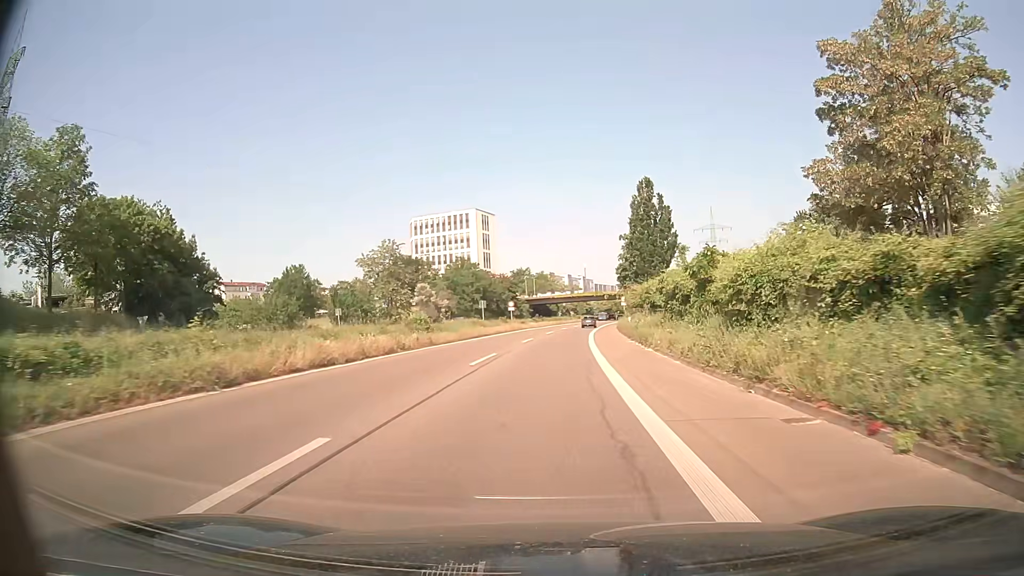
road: trunk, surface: asphalt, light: Day
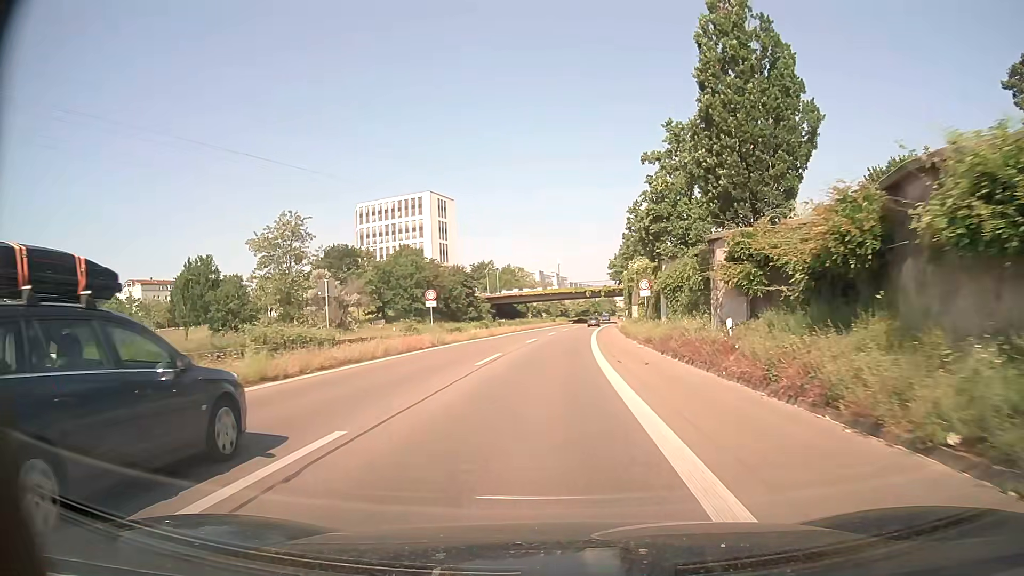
(+0.8, +35.2) m; +2°
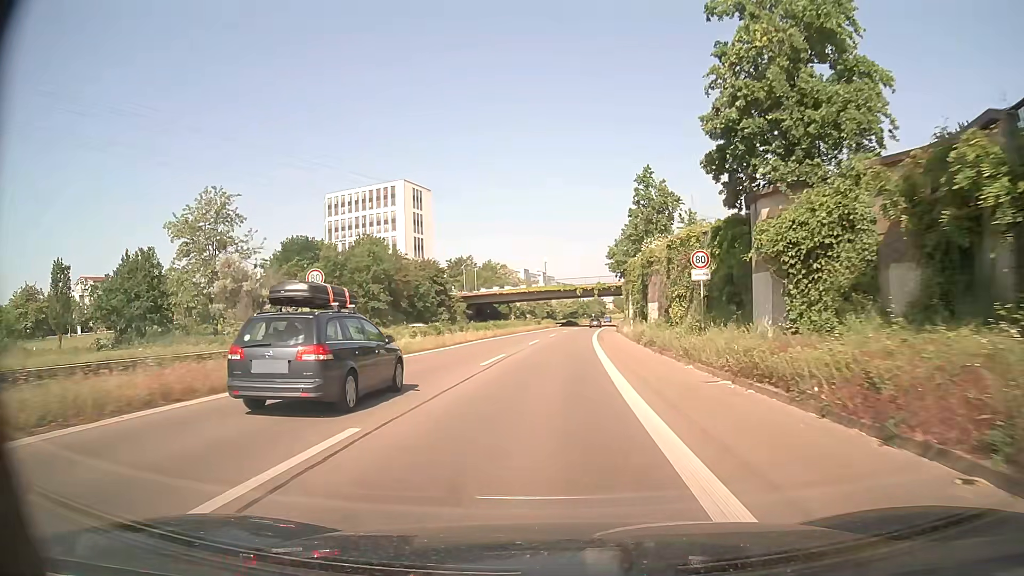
(+0.2, +17.8) m; +1°
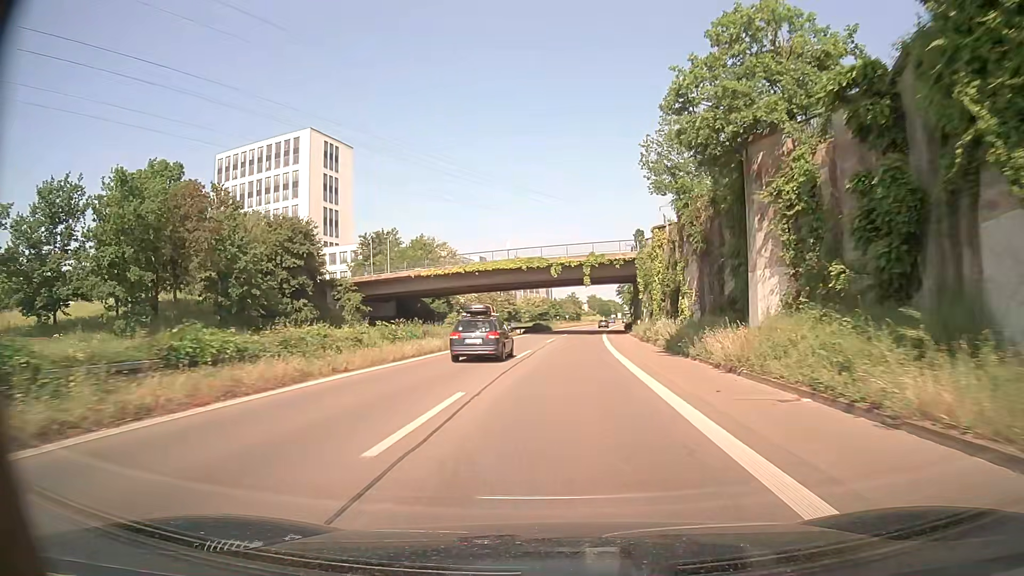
(+1.0, +50.0) m; +2°
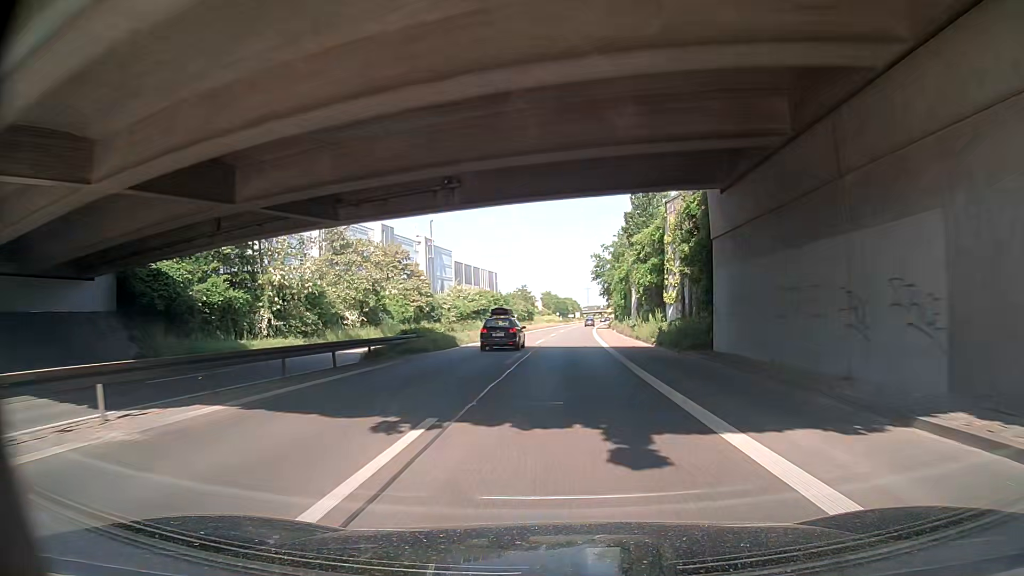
(+2.2, +57.7) m; +4°
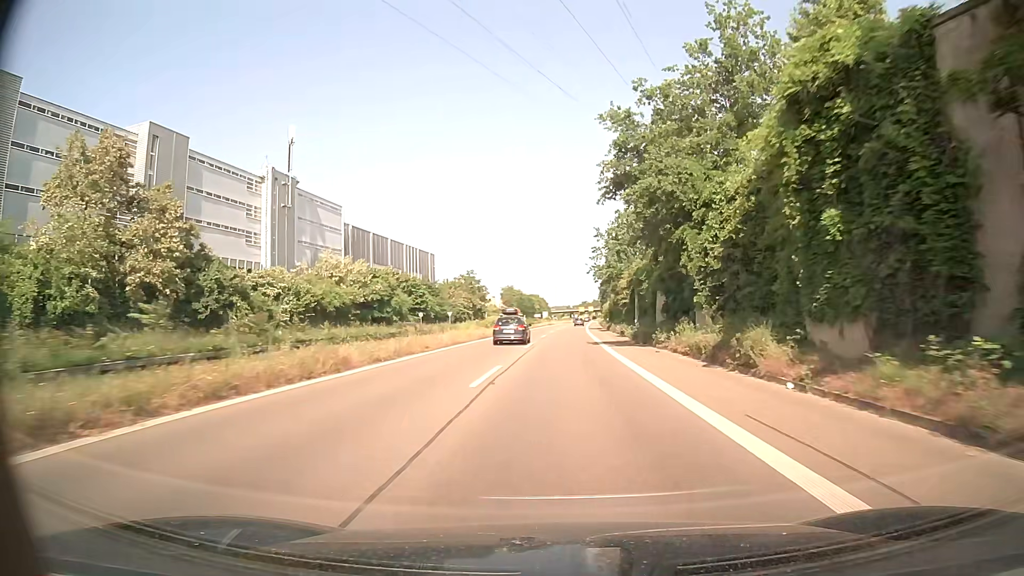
(+1.5, +62.1) m; +3°
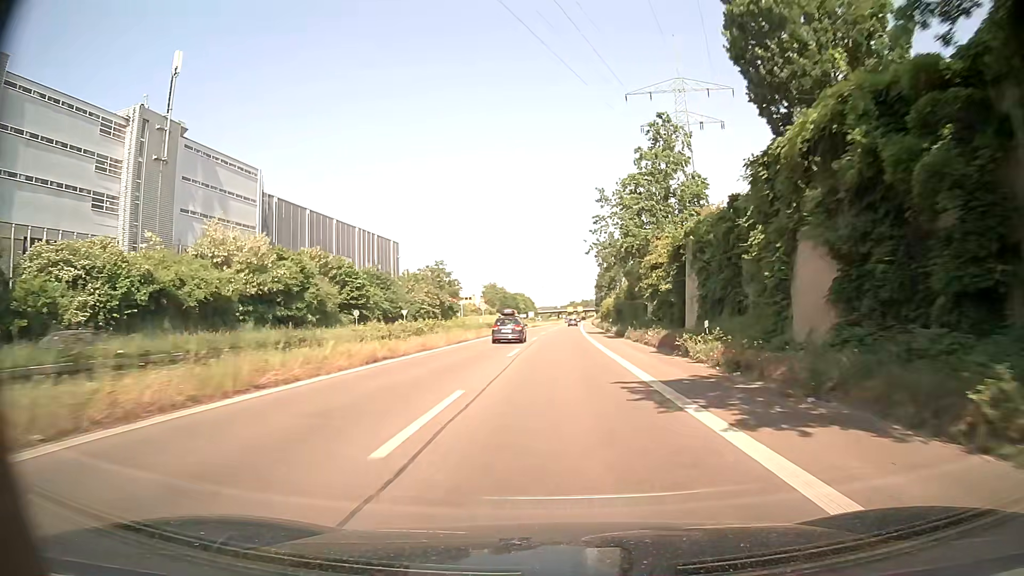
(+0.2, +24.7) m; +1°
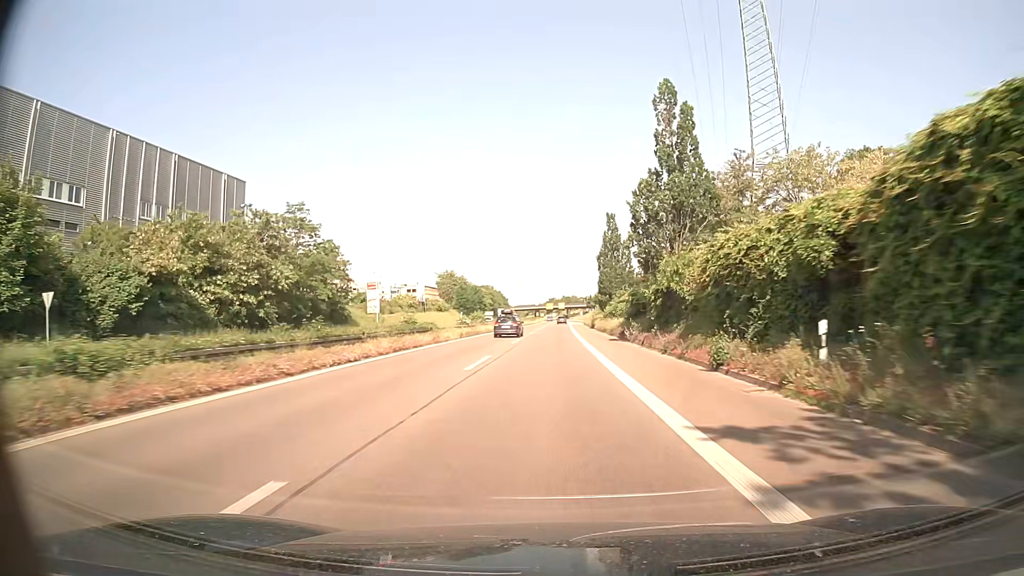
(+1.2, +61.2) m; +2°
(0, +10) (0, +20) (0, +30) (0, +40) (0, +50) (0, +60) (0, +70) (0, +80) (0, +90) (0, +100) m
